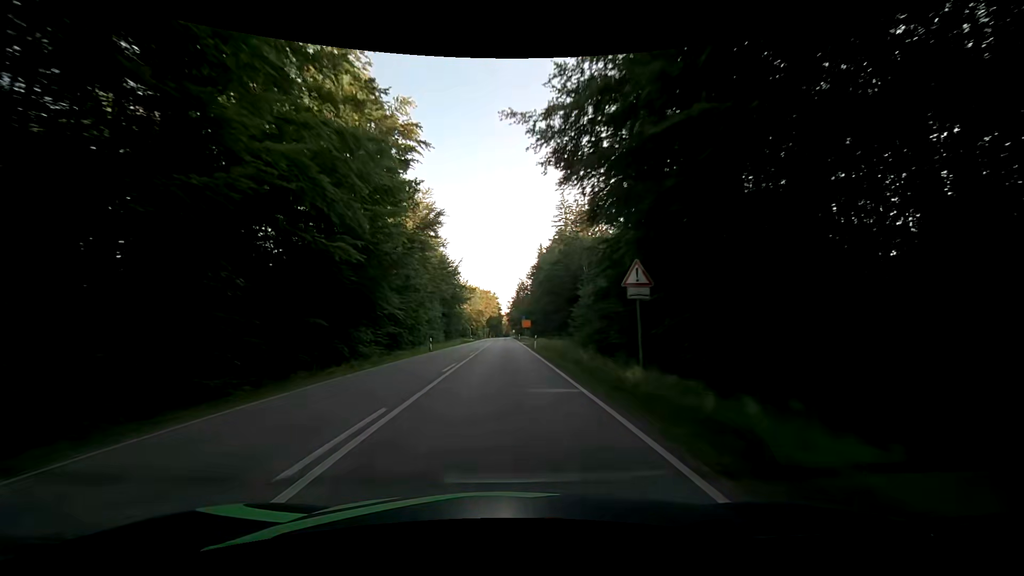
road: secondary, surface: asphalt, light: Day
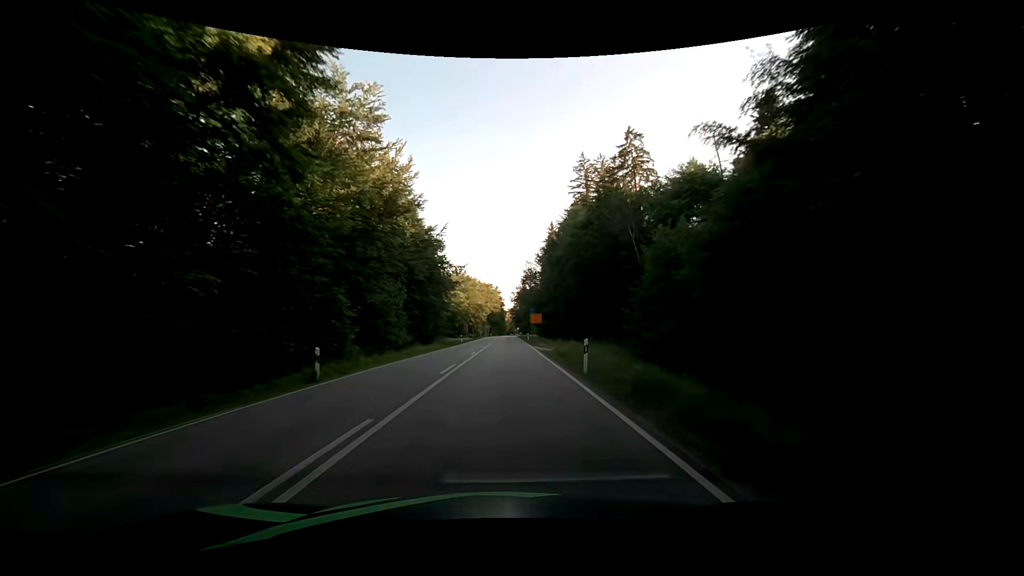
(+0.1, +25.1) m; +1°
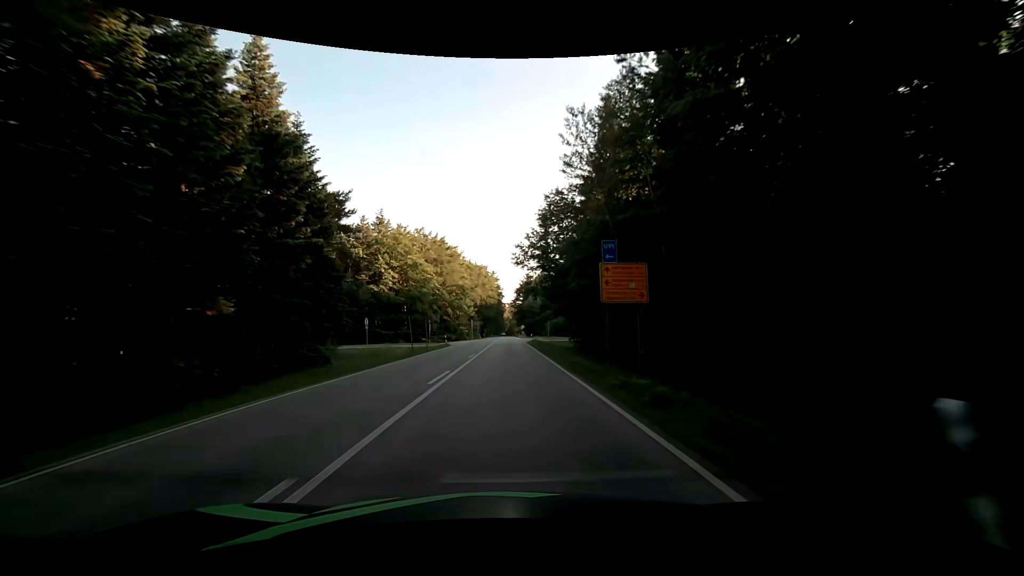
(-0.7, +62.8) m; -1°
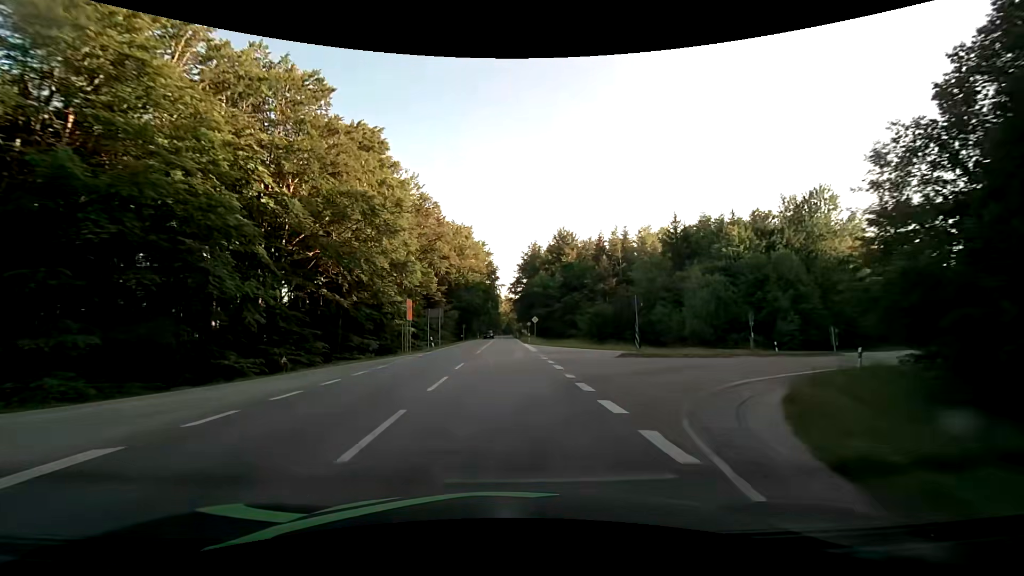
(+0.2, +62.8) m; 0°
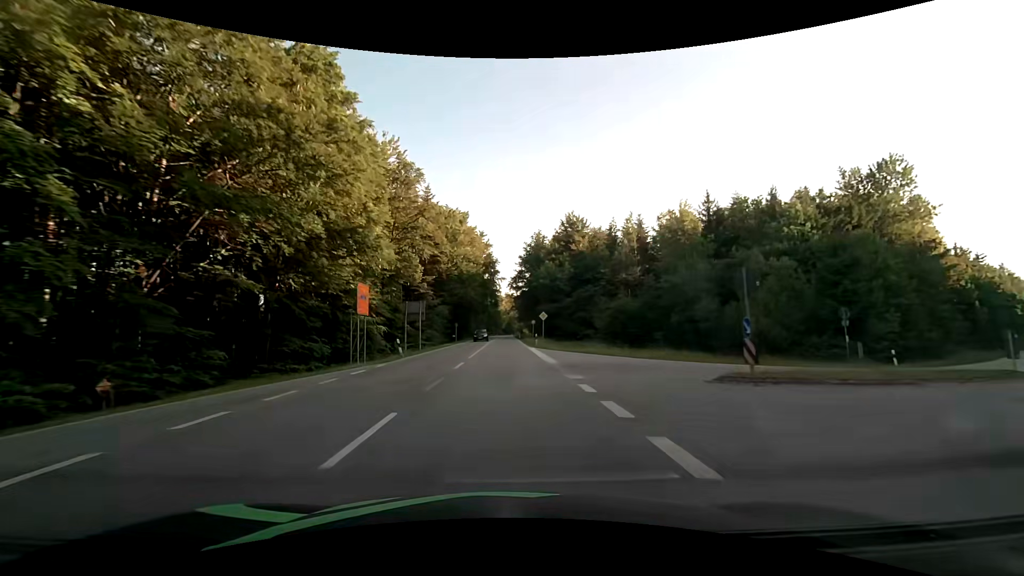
(0.0, +12.6) m; 0°
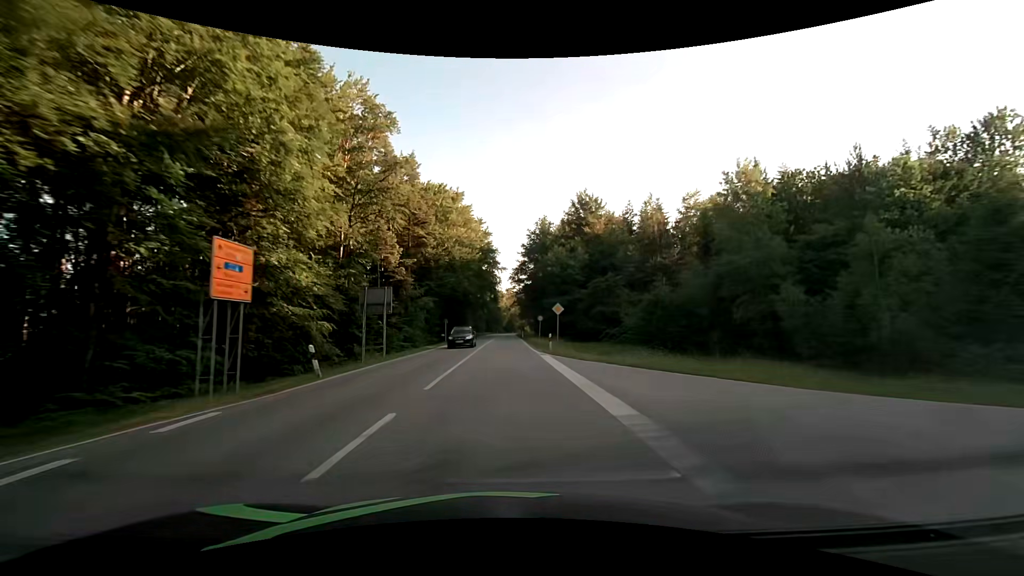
(-0.1, +12.6) m; 0°
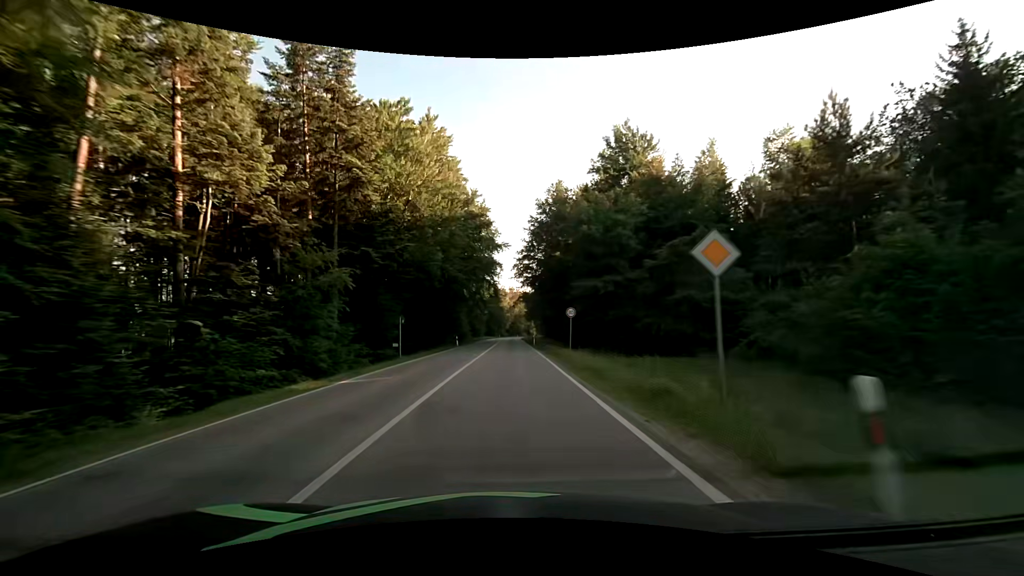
(-0.1, +25.1) m; -1°
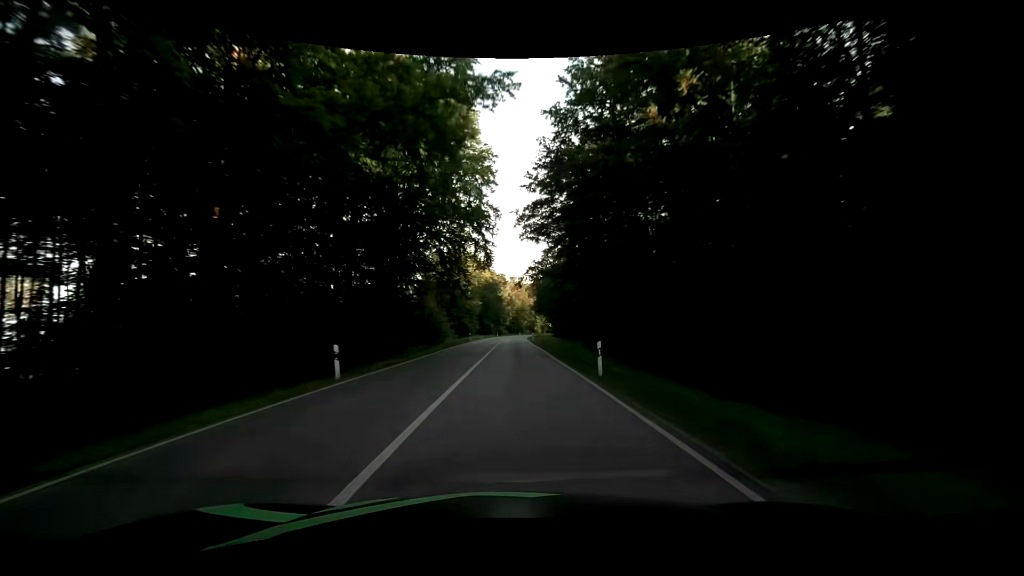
(+0.1, +37.6) m; +1°
(0, +10) (0, +20) (0, +30) (0, +40) (0, +50) (0, +60) (0, +70) (0, +80) (+1, +90) (+1, +100) m
